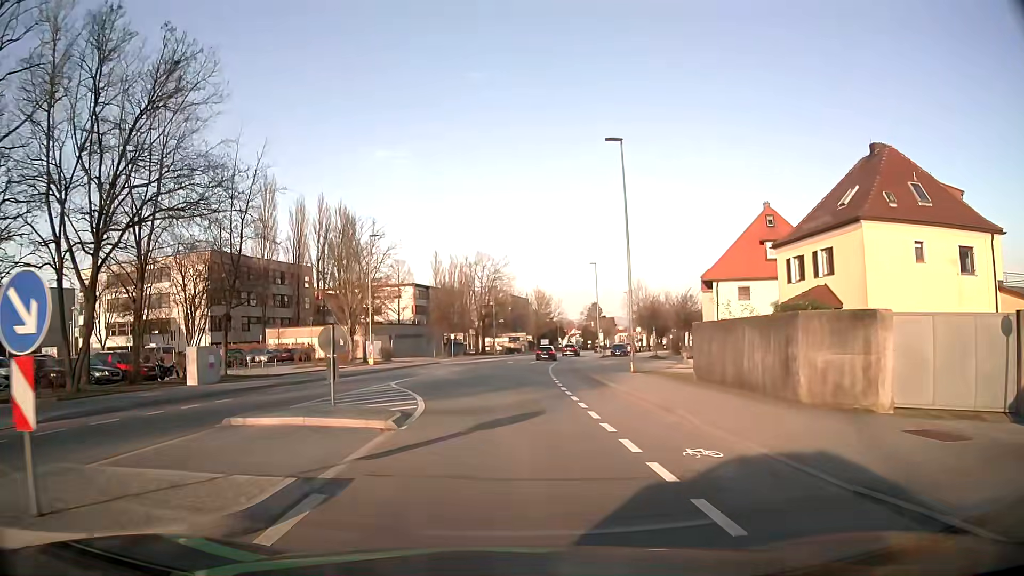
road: tertiary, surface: asphalt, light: Day
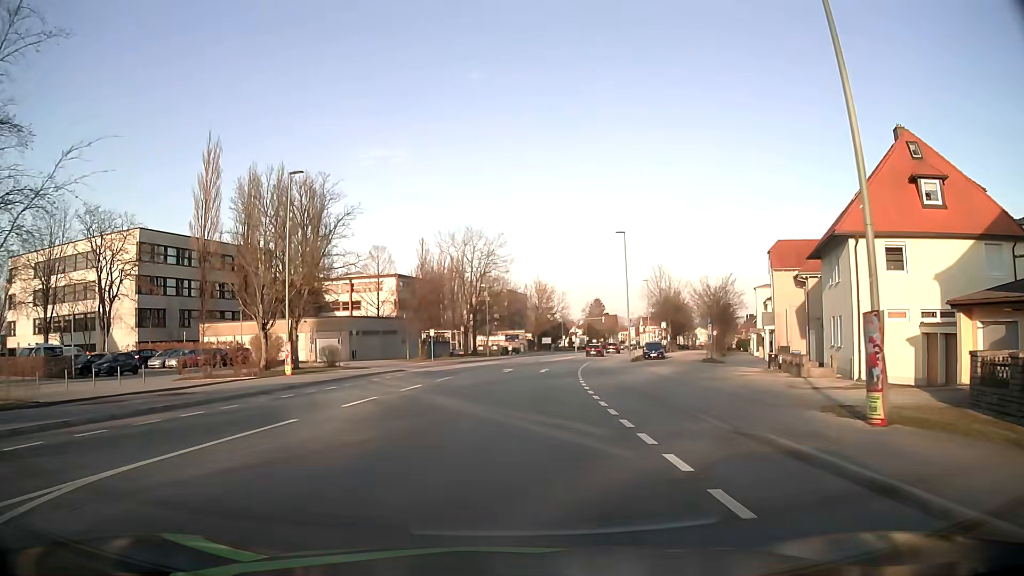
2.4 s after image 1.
(+0.1, +19.8) m; +1°
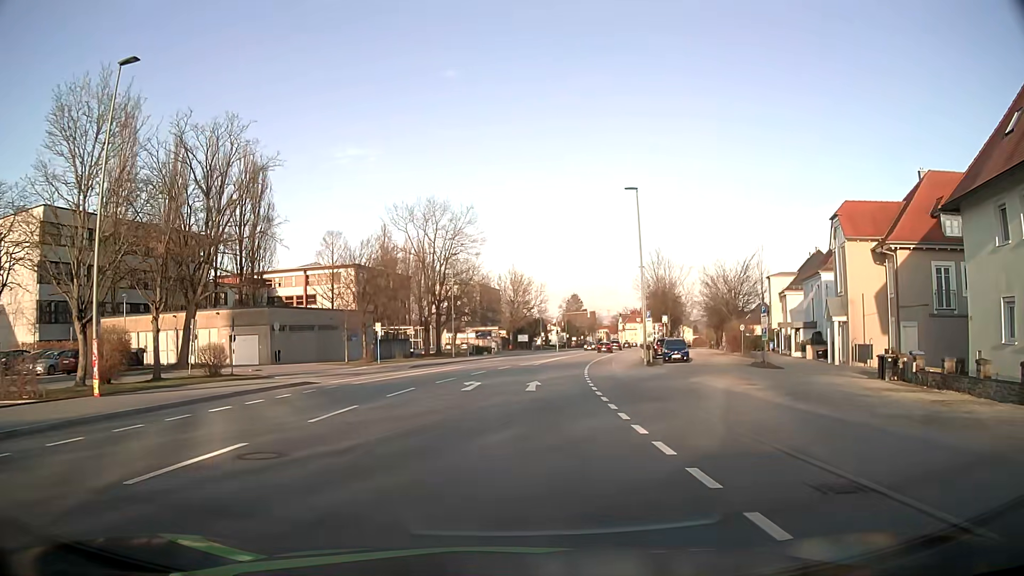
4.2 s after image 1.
(+0.2, +15.1) m; +2°
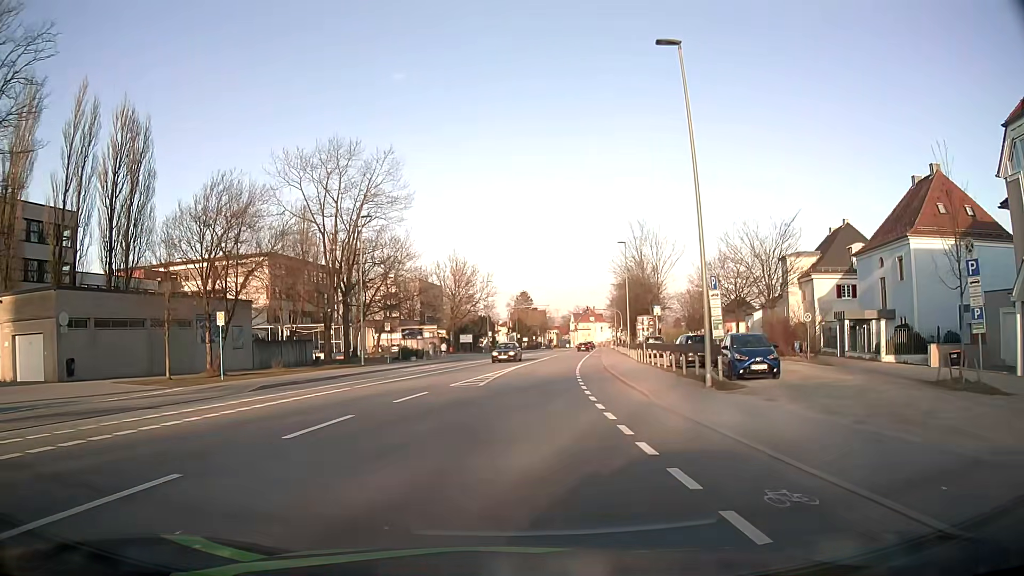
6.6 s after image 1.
(+0.7, +20.3) m; +4°
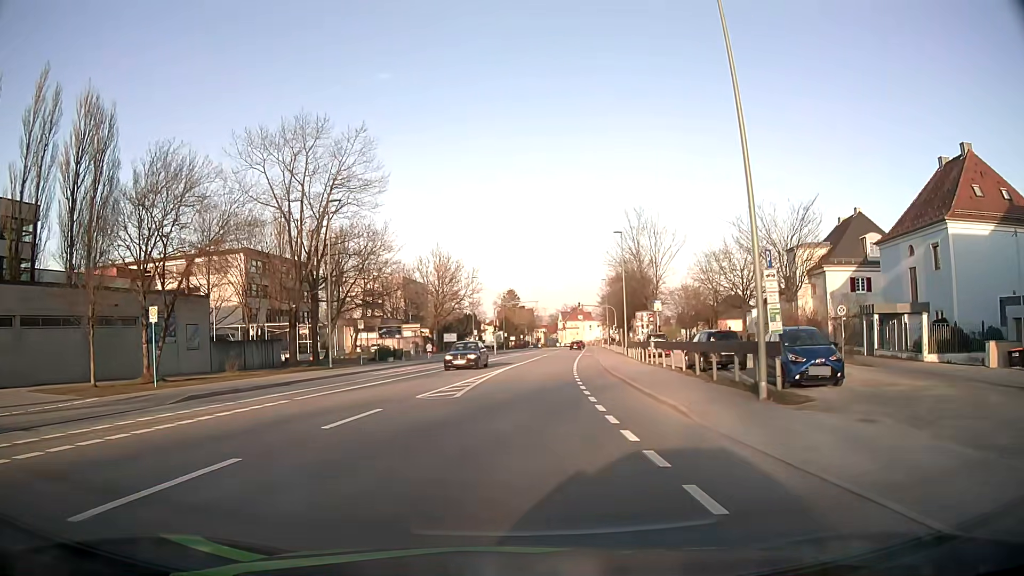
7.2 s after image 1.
(0.0, +5.1) m; +1°
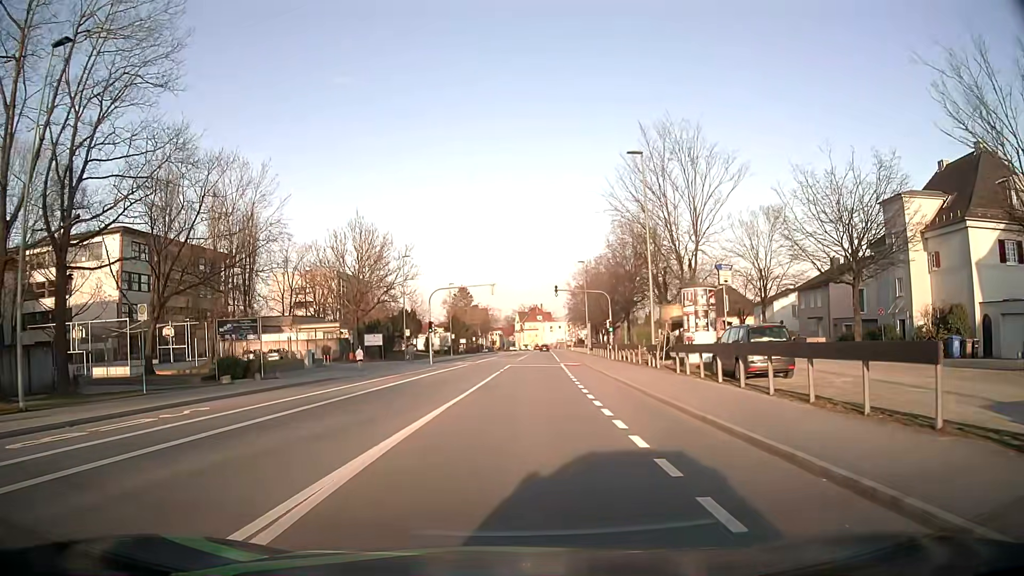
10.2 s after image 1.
(+0.9, +24.9) m; +4°
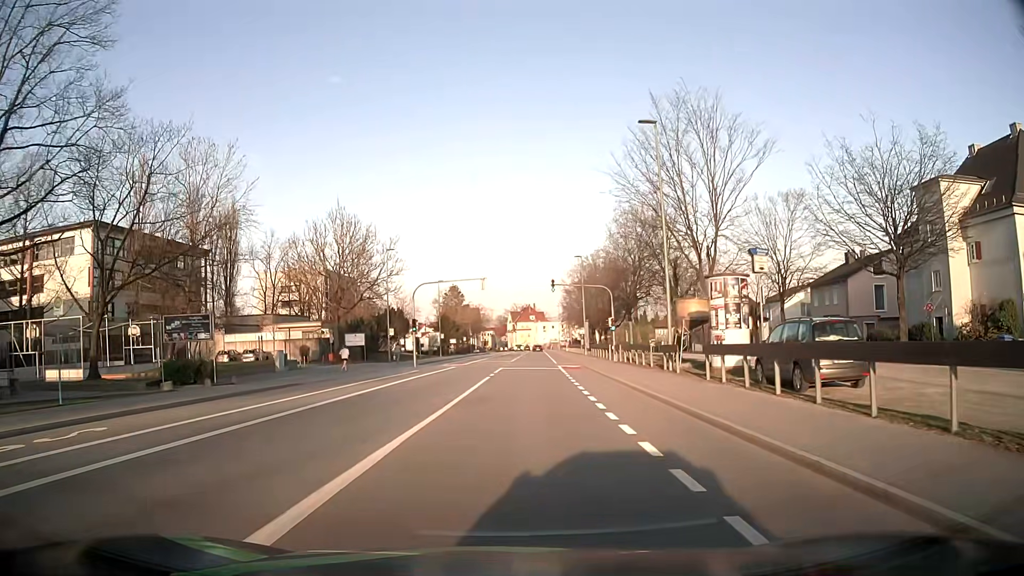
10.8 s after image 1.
(0.0, +4.8) m; +1°
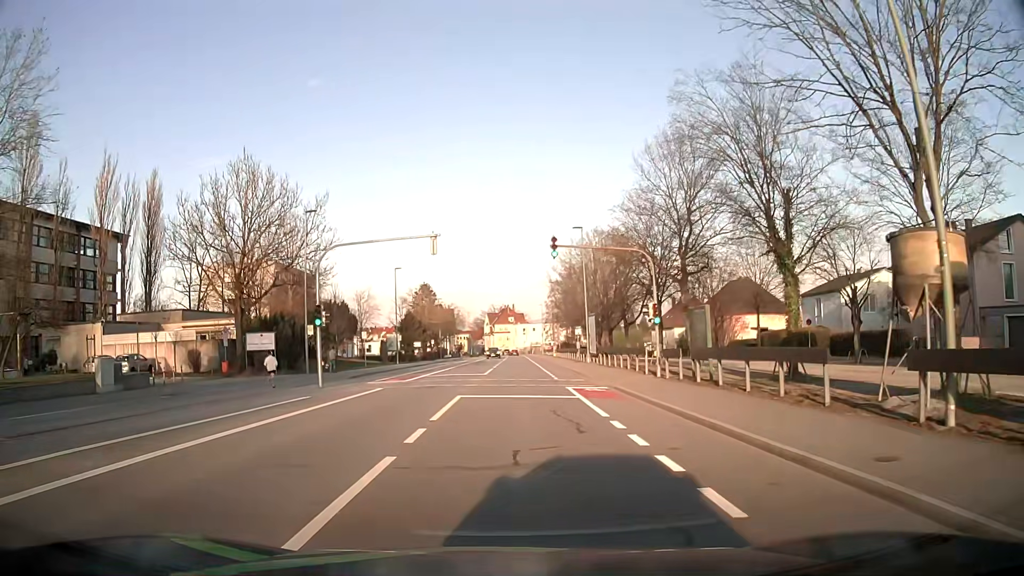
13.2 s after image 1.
(+0.3, +19.2) m; +2°
(0, +10) (0, +20) (0, +30) (0, +40) (0, +50) (+1, +60) (+1, +70) (+1, +80) (+1, +90) (+1, +100) m
